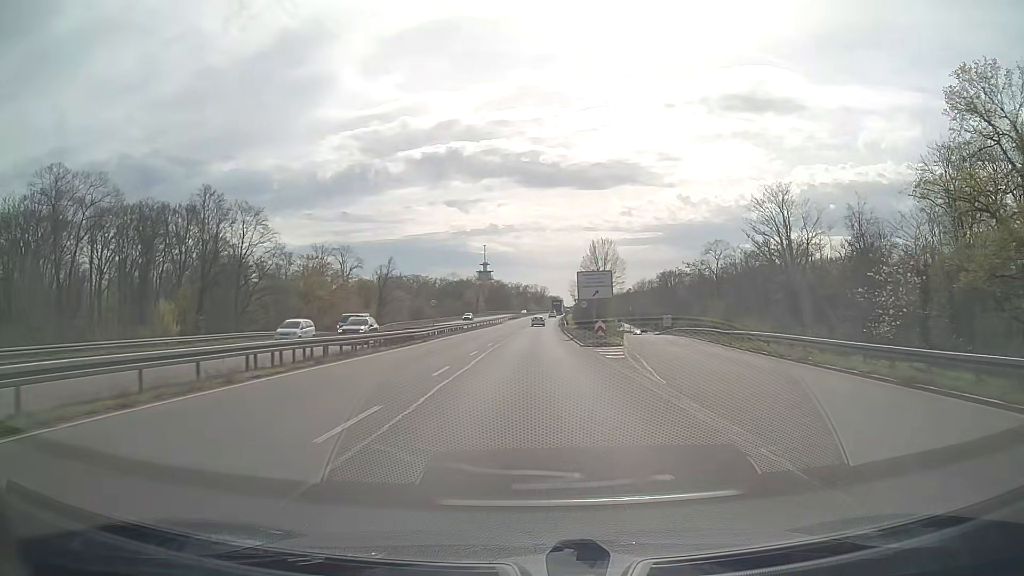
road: trunk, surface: asphalt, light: Day
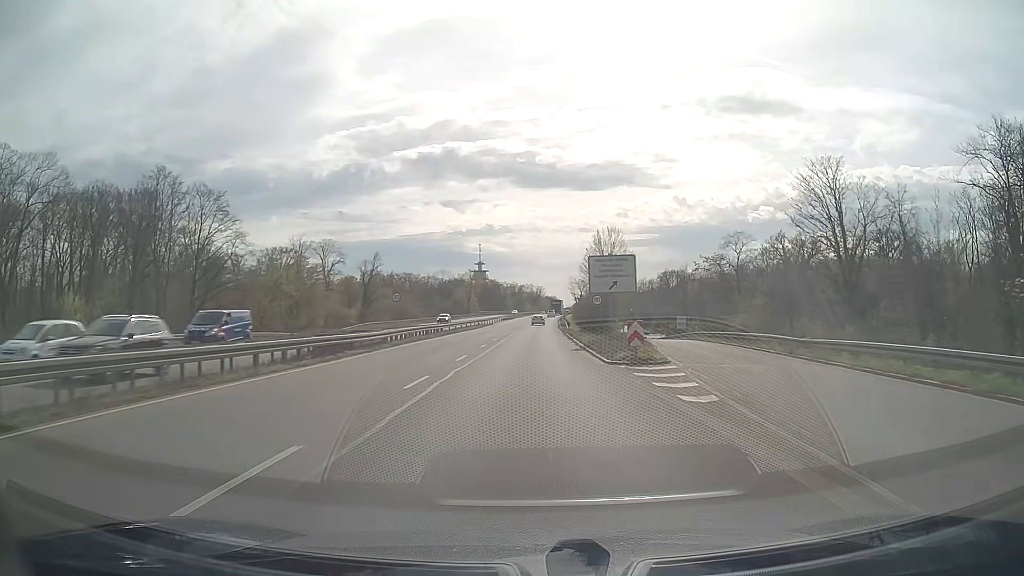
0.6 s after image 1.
(0.0, +12.5) m; 0°
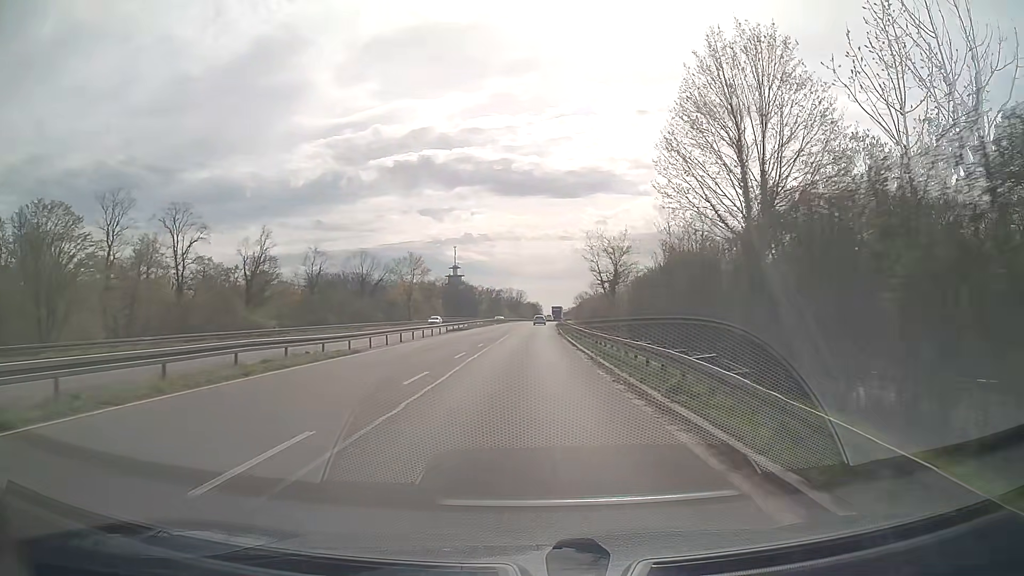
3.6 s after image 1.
(+0.9, +62.3) m; +2°
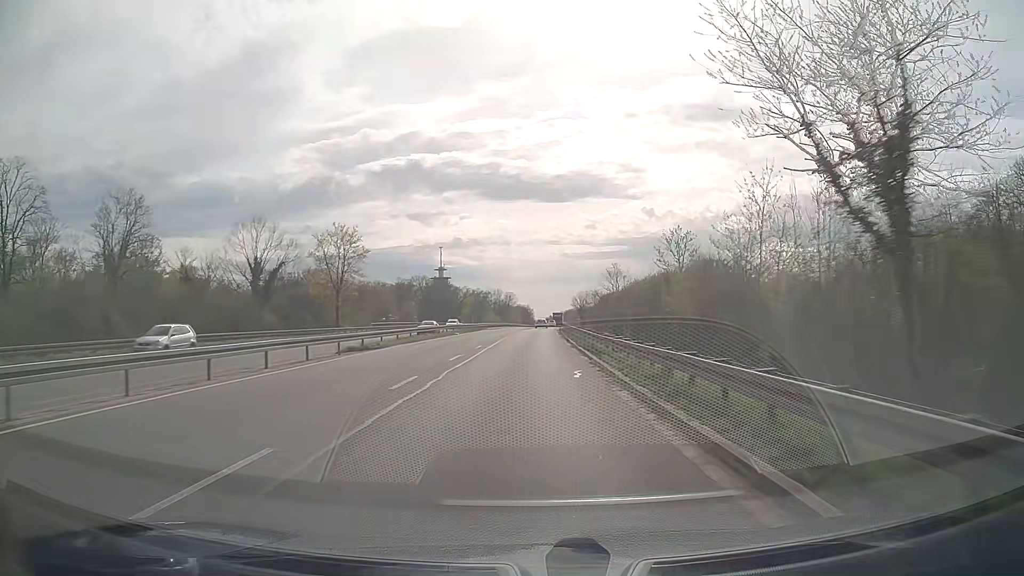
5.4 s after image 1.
(+0.3, +37.2) m; +1°
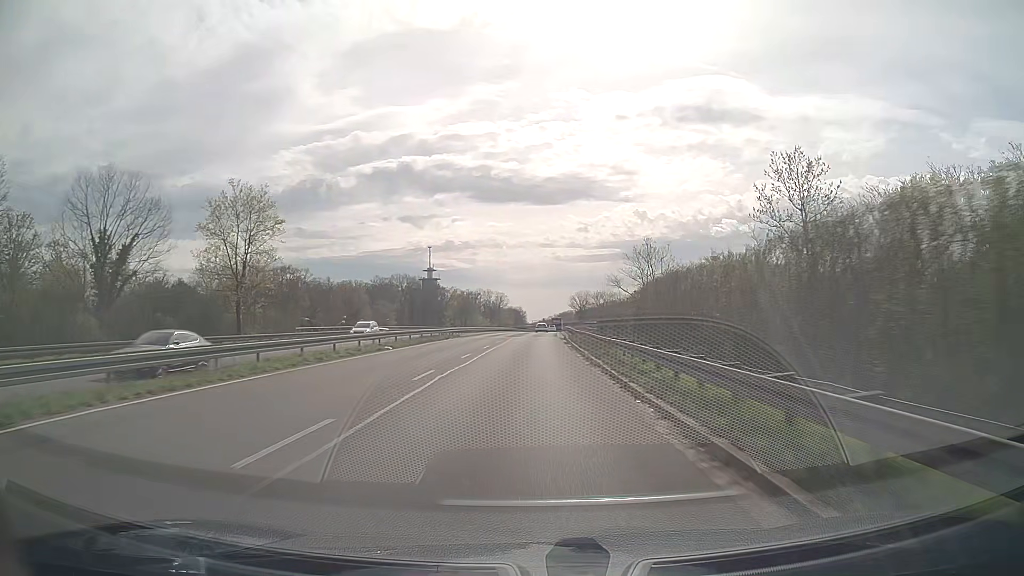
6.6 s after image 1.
(+0.2, +24.7) m; +1°
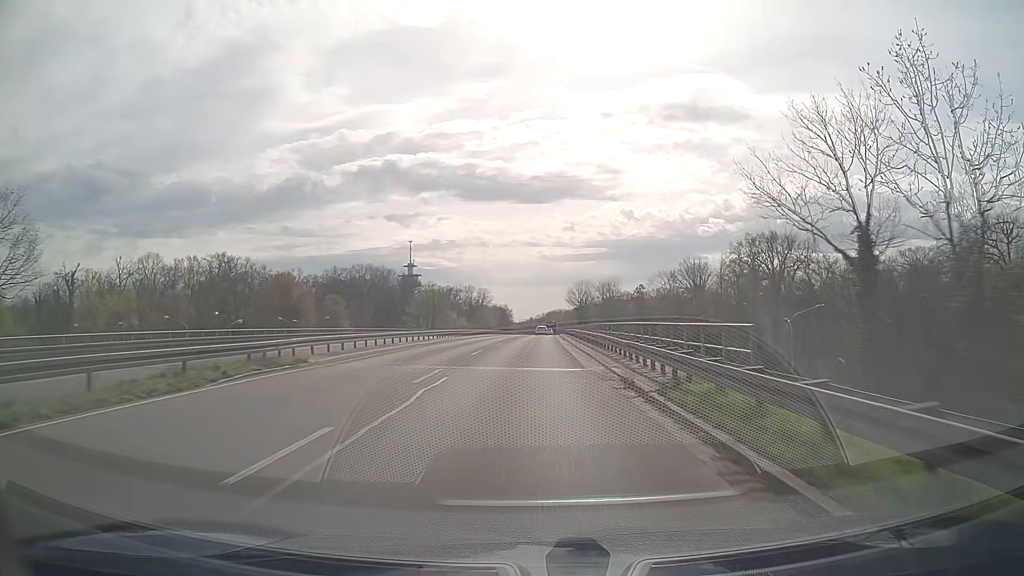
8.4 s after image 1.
(+0.3, +36.9) m; +1°
(0, +10) (0, +20) (0, +30) (0, +40) (+1, +50) (+1, +60) (+1, +70) (+1, +80) (+2, +90) (+2, +100) m
